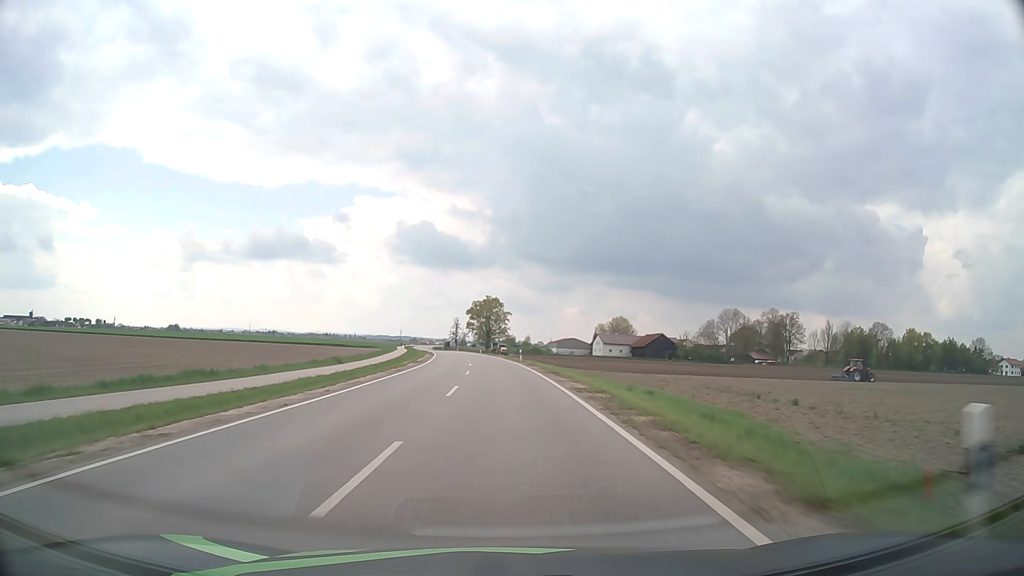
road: tertiary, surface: asphalt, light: Day
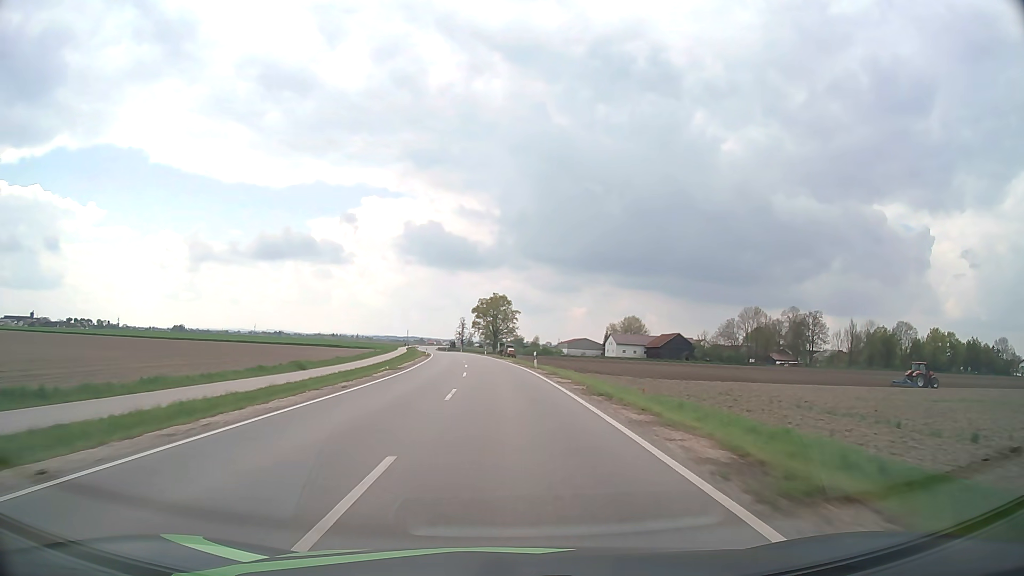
(-0.1, +13.3) m; -1°
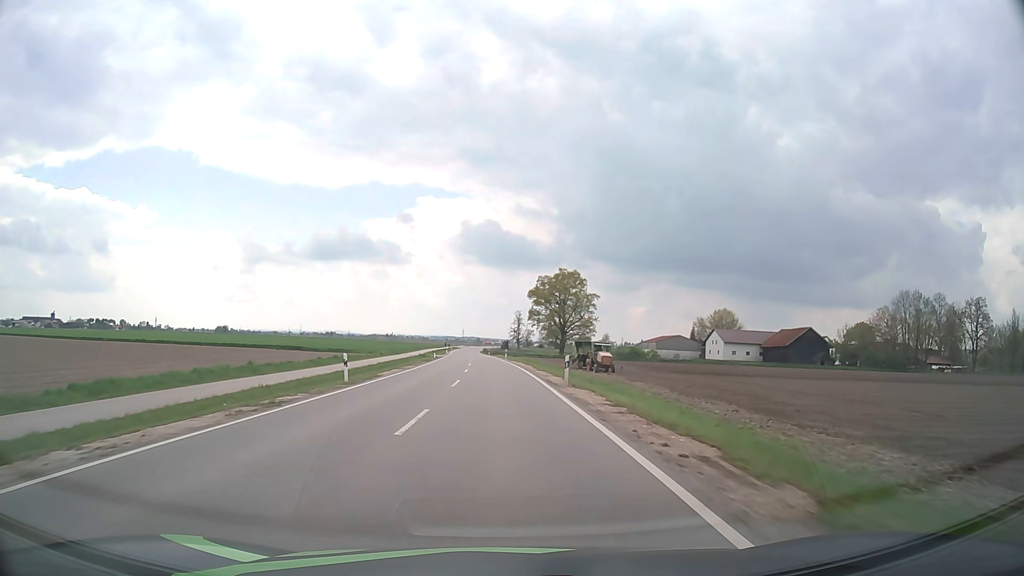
(-2.6, +66.2) m; -5°
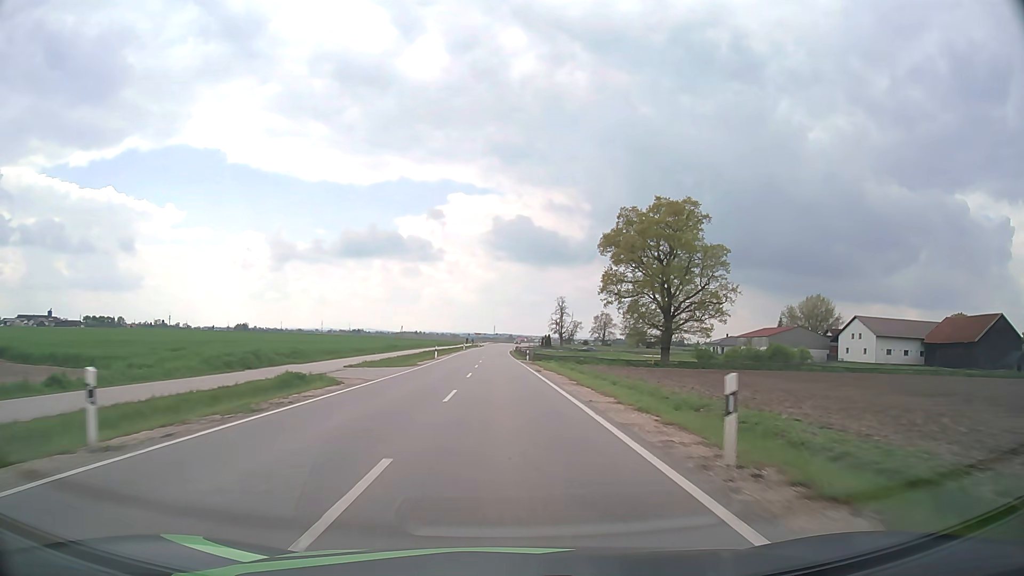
(-2.1, +66.5) m; -3°
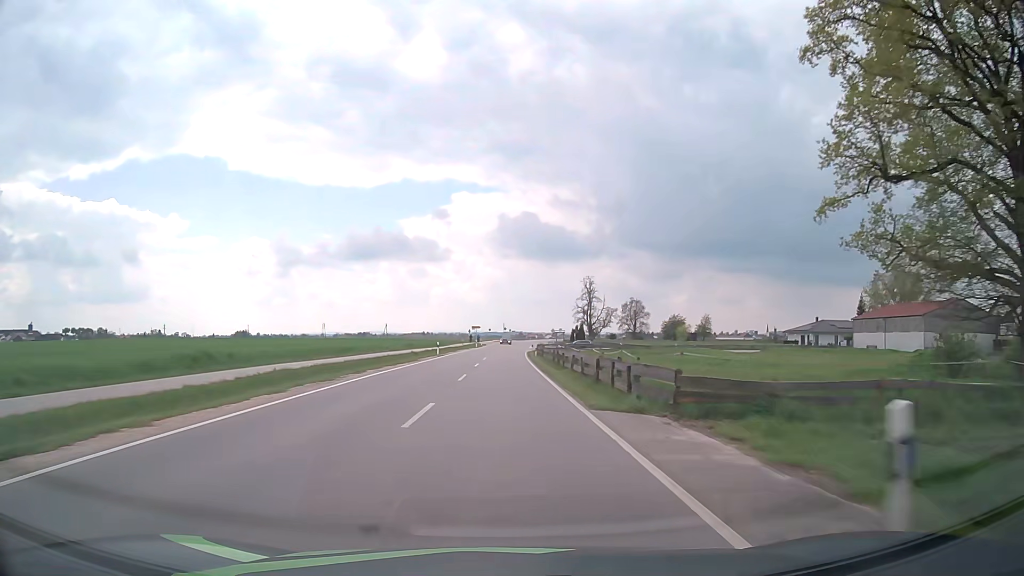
(-0.4, +53.6) m; -1°
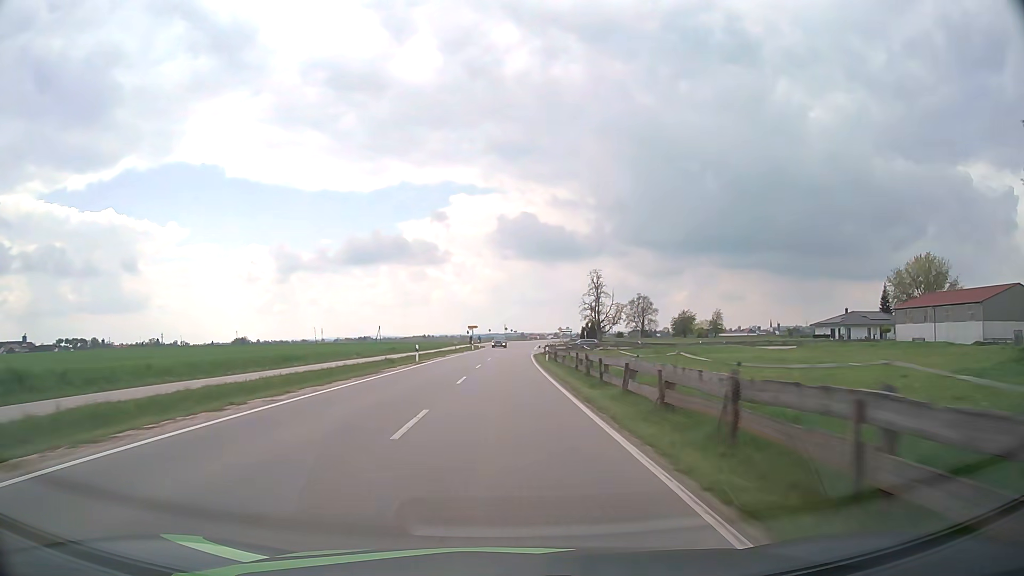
(0.0, +13.2) m; 0°
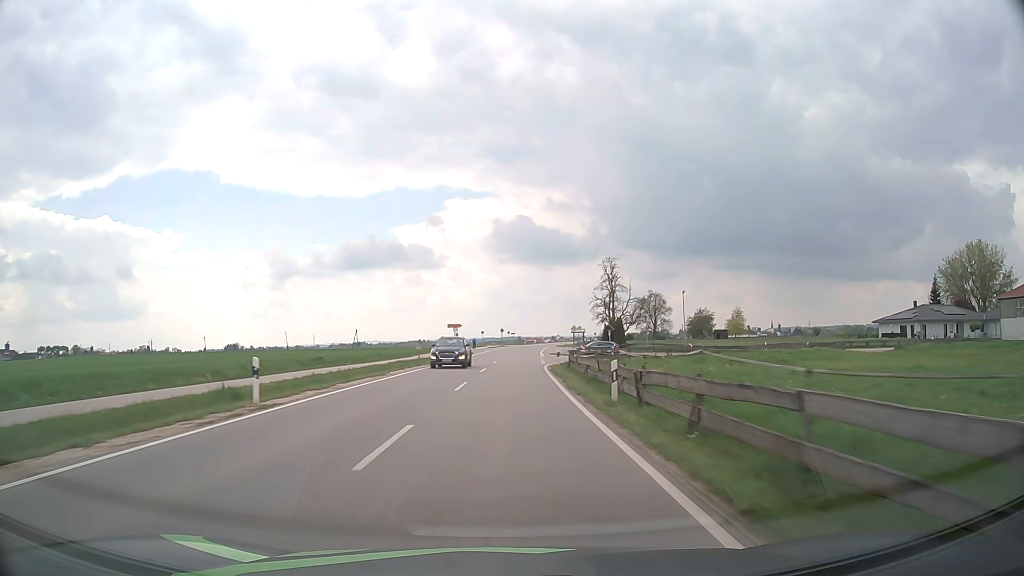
(0.0, +26.1) m; 0°
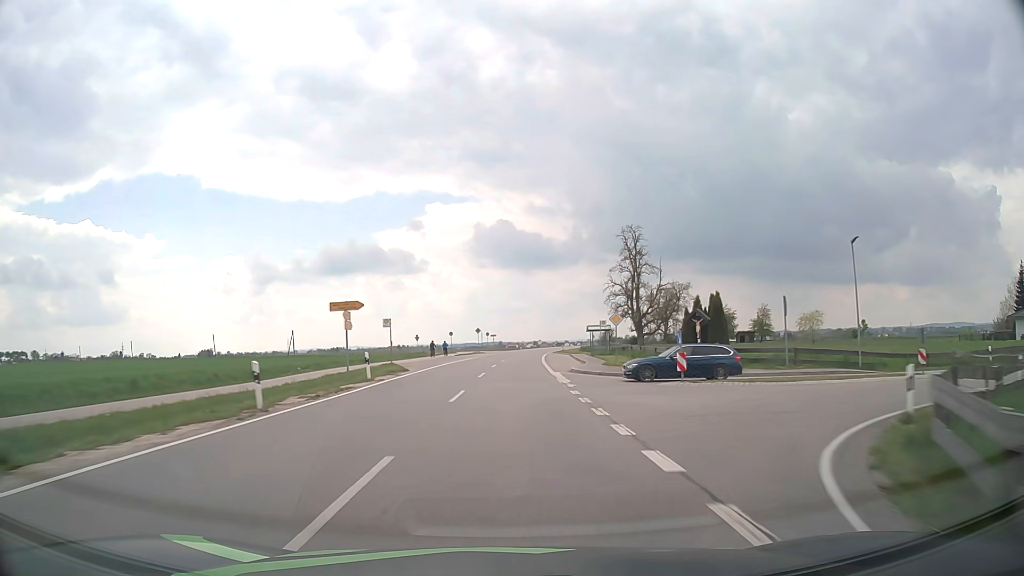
(+0.4, +39.0) m; +1°
(0, +10) (0, +20) (0, +30) (+1, +40) (+1, +50) (+2, +60) (+2, +70) (+3, +80) (+4, +90) (+5, +100) m
